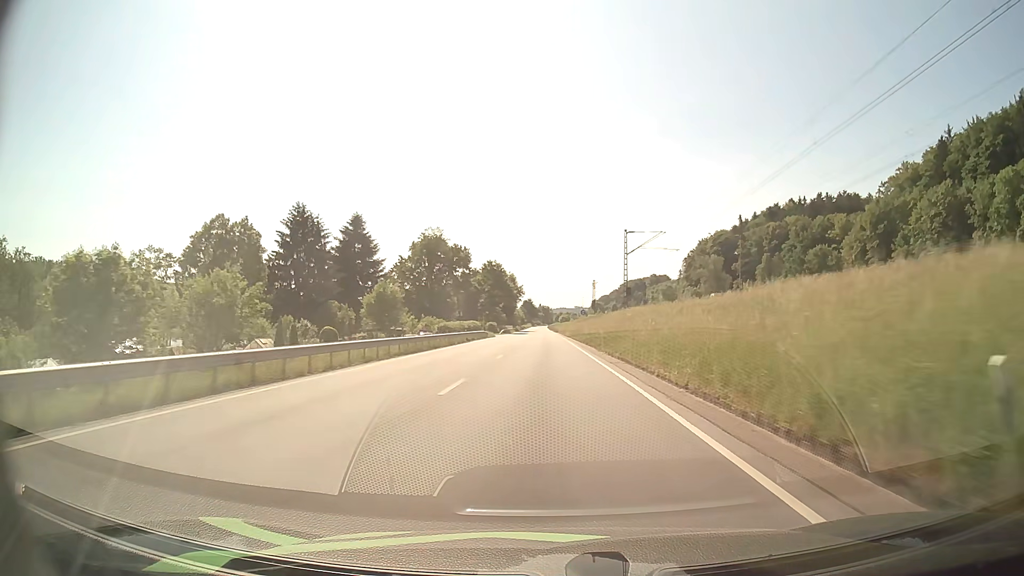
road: primary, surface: asphalt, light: Day
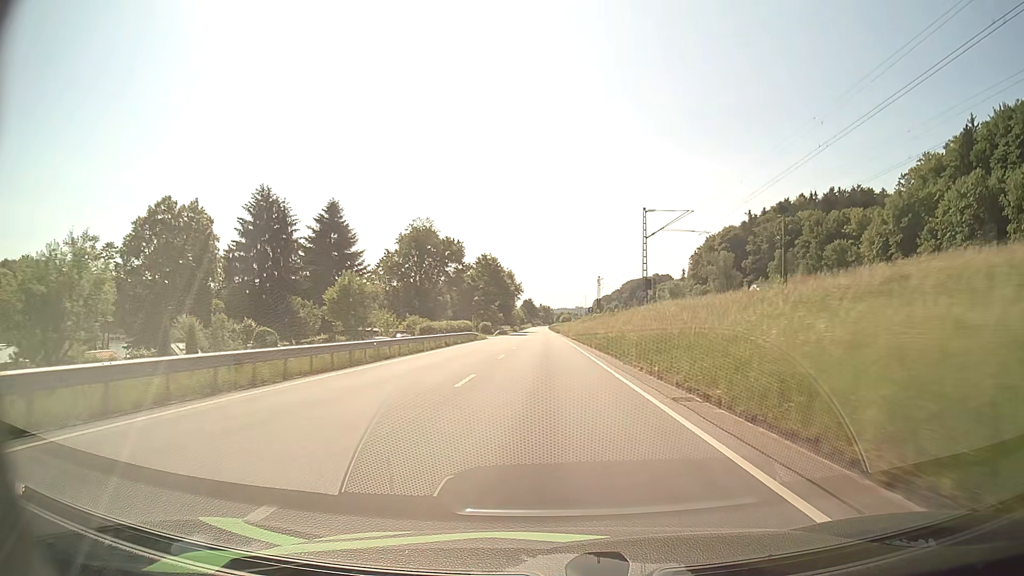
(0.0, +12.1) m; 0°
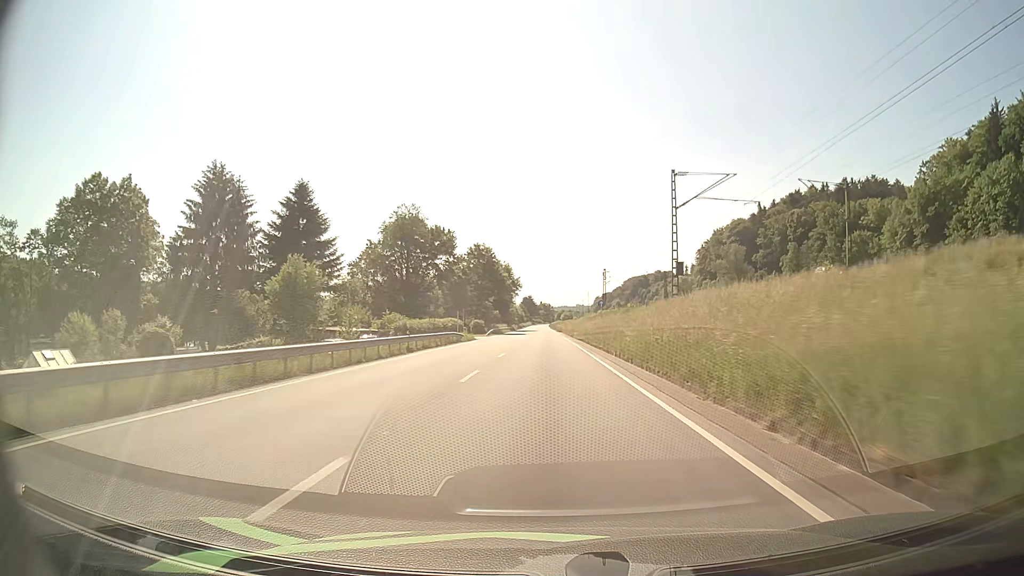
(0.0, +12.1) m; 0°
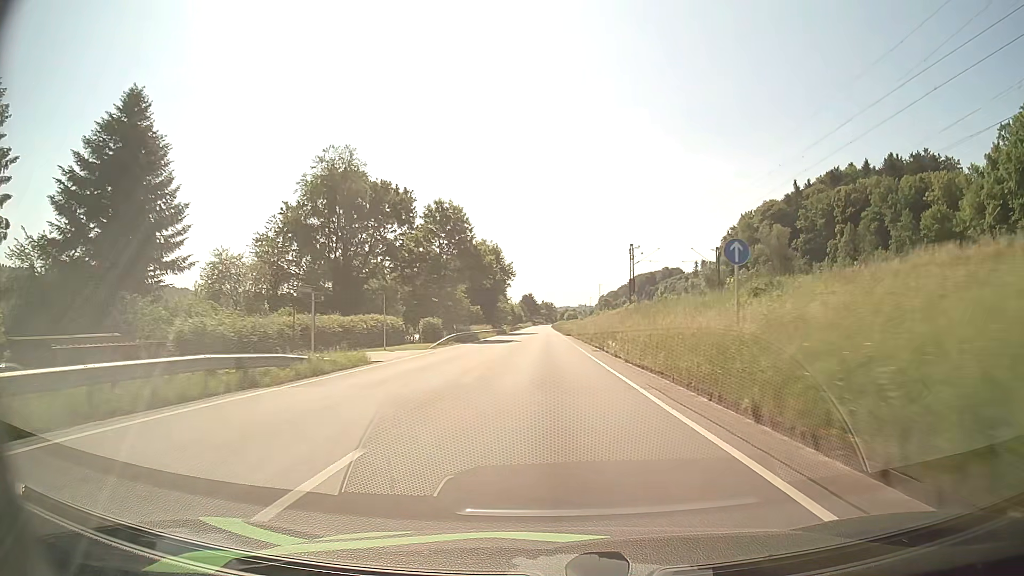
(-0.1, +36.7) m; 0°
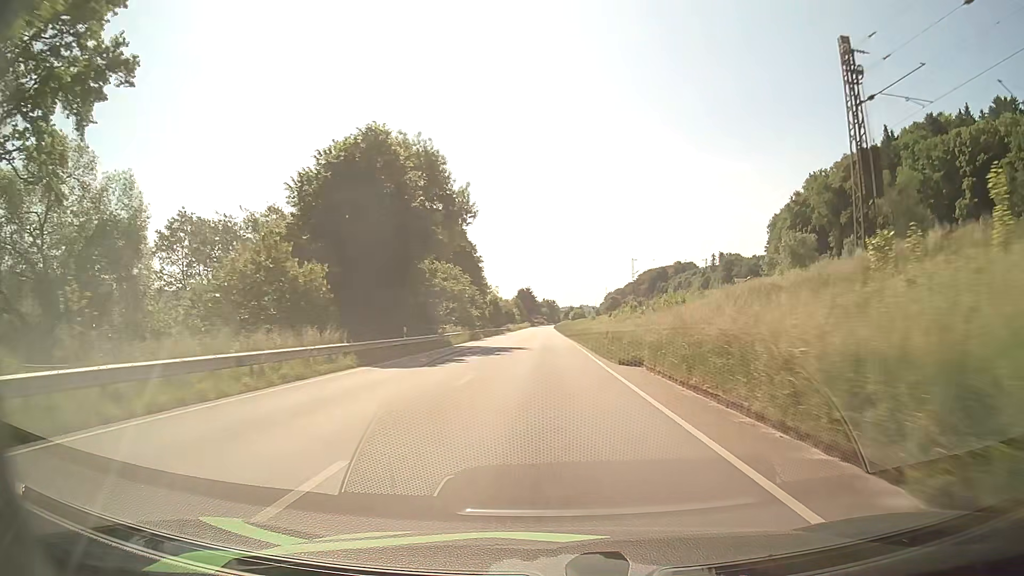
(-0.1, +62.1) m; 0°
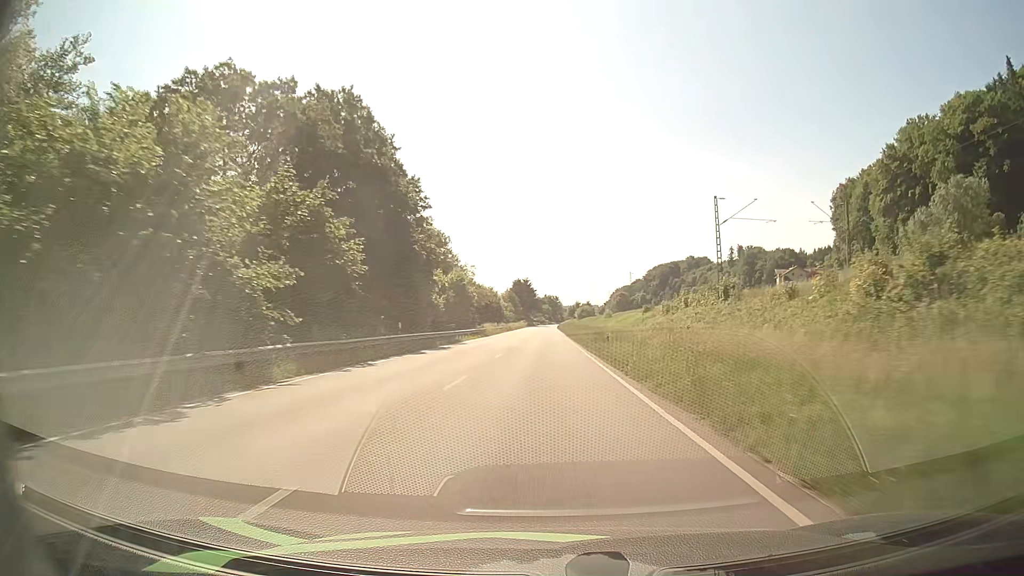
(-0.1, +50.3) m; 0°
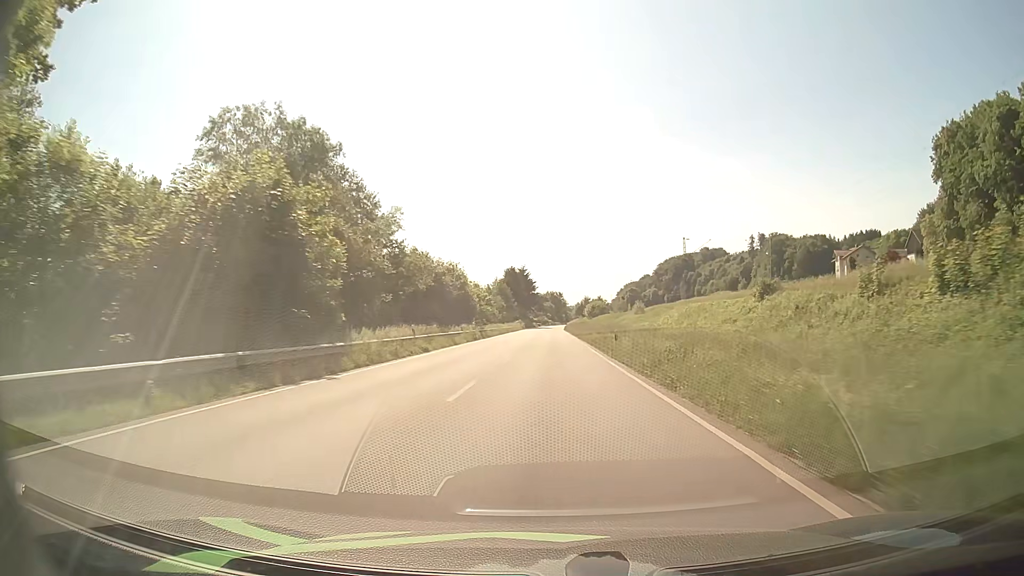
(-0.3, +50.8) m; -1°
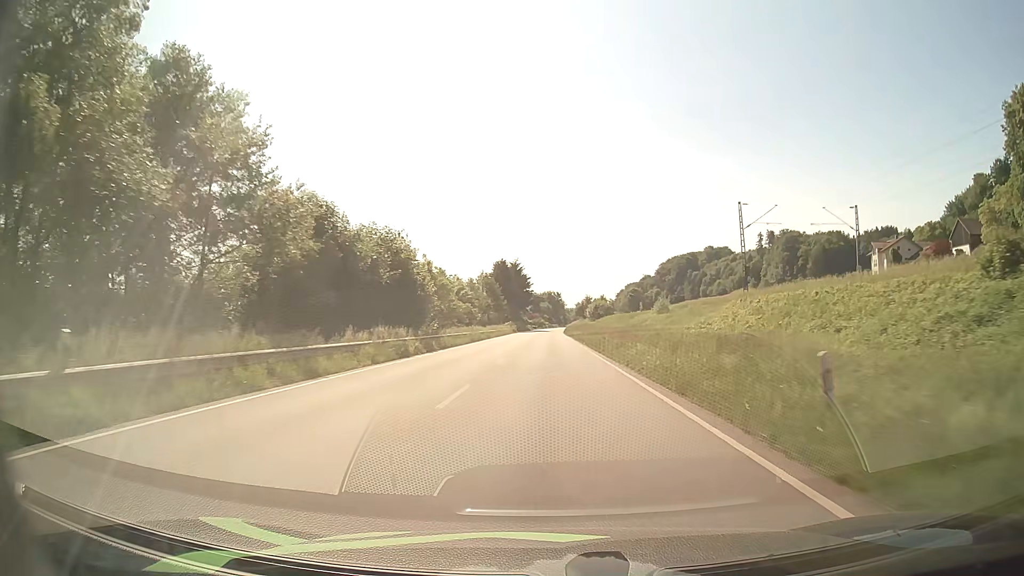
(+0.2, +25.6) m; +1°
(0, +10) (0, +20) (0, +30) (0, +40) (0, +50) (0, +60) (0, +70) (0, +80) (0, +90) (0, +100) m
